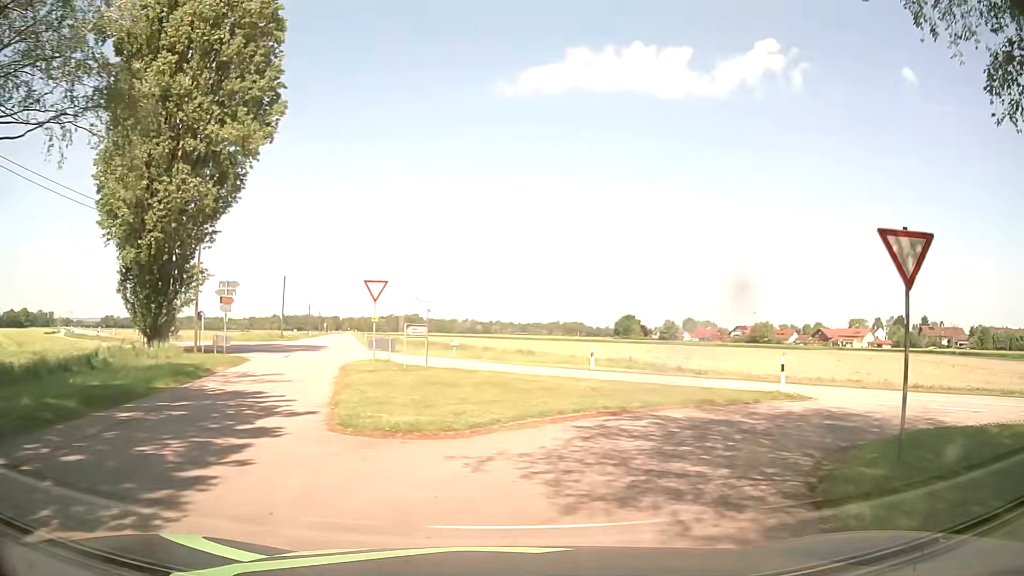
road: unclassified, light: Day
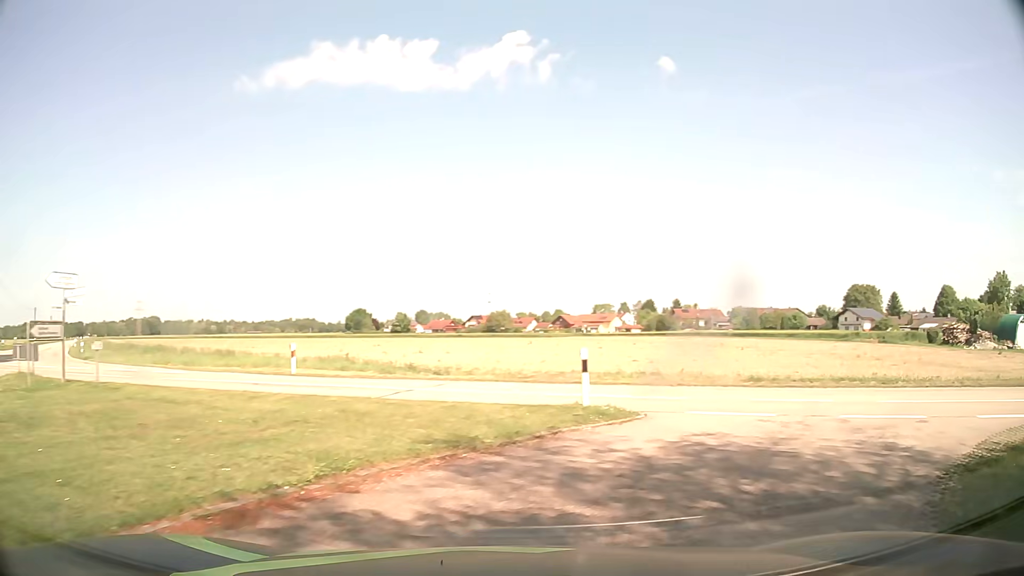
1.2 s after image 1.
(+1.4, +7.4) m; +25°
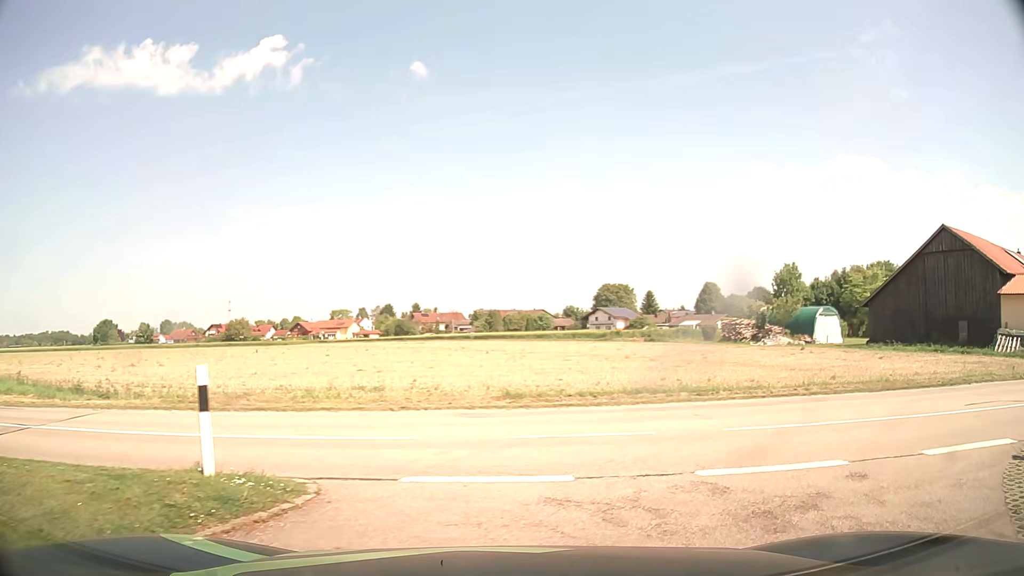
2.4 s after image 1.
(+0.9, +5.3) m; +21°
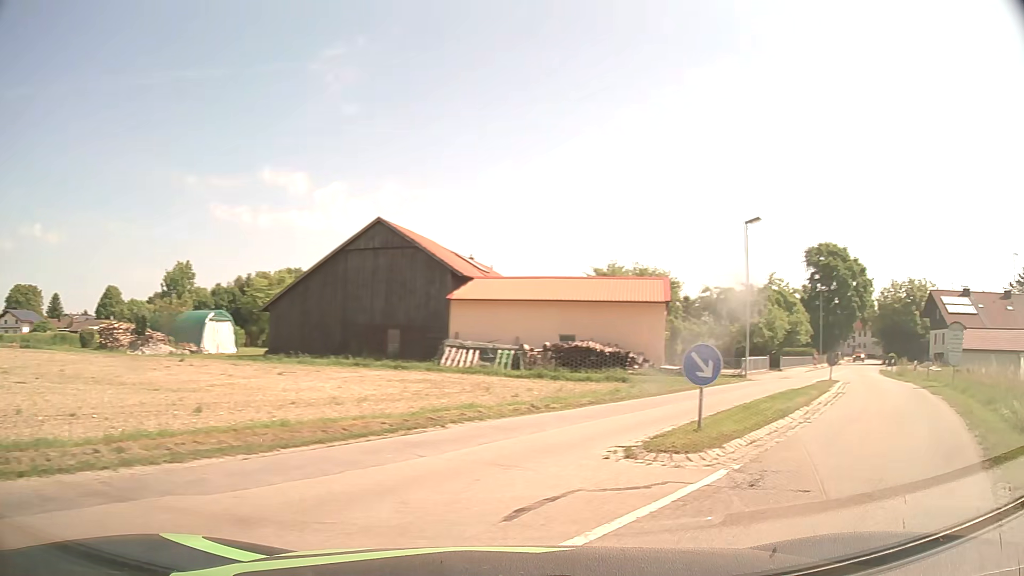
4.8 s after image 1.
(+3.2, +7.8) m; +49°
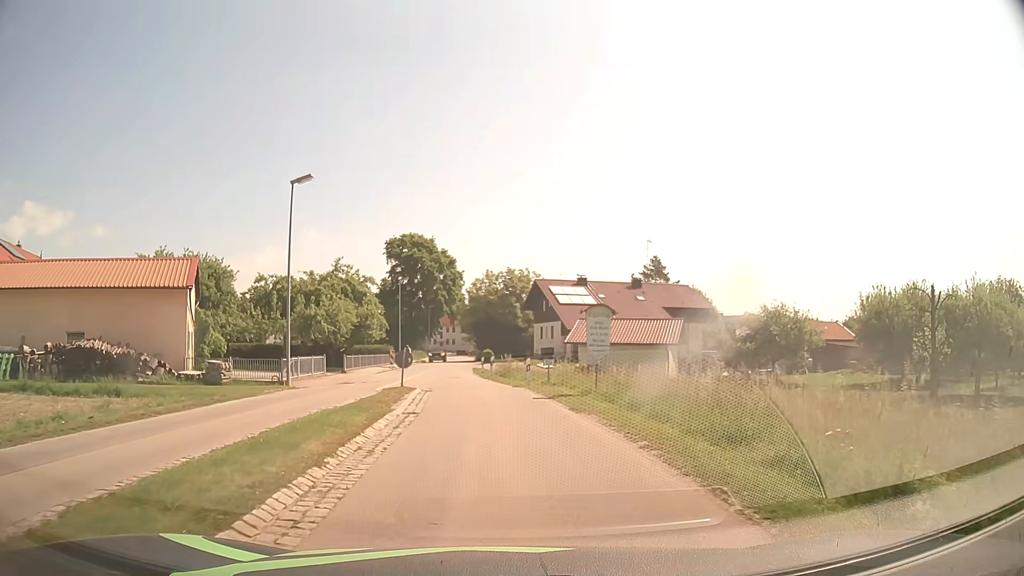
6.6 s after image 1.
(+3.7, +7.9) m; +36°
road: tertiary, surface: asphalt
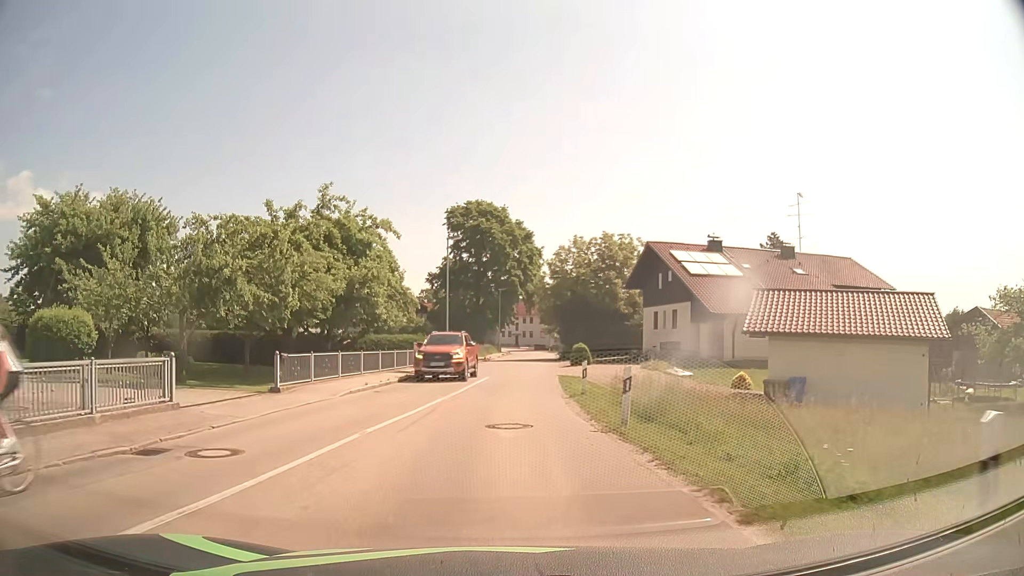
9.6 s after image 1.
(-0.8, +22.0) m; -6°
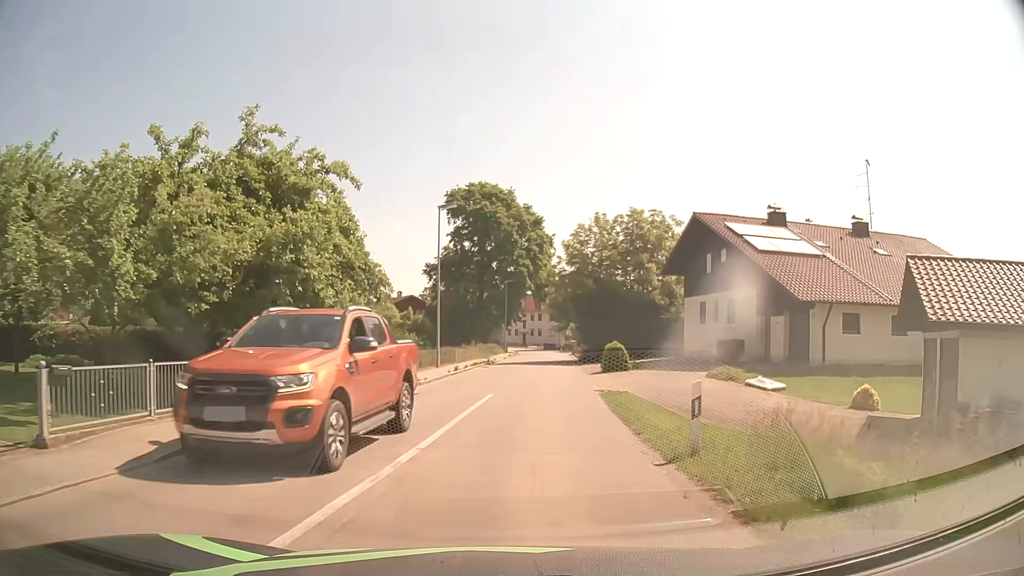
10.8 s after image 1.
(-0.2, +10.1) m; -1°
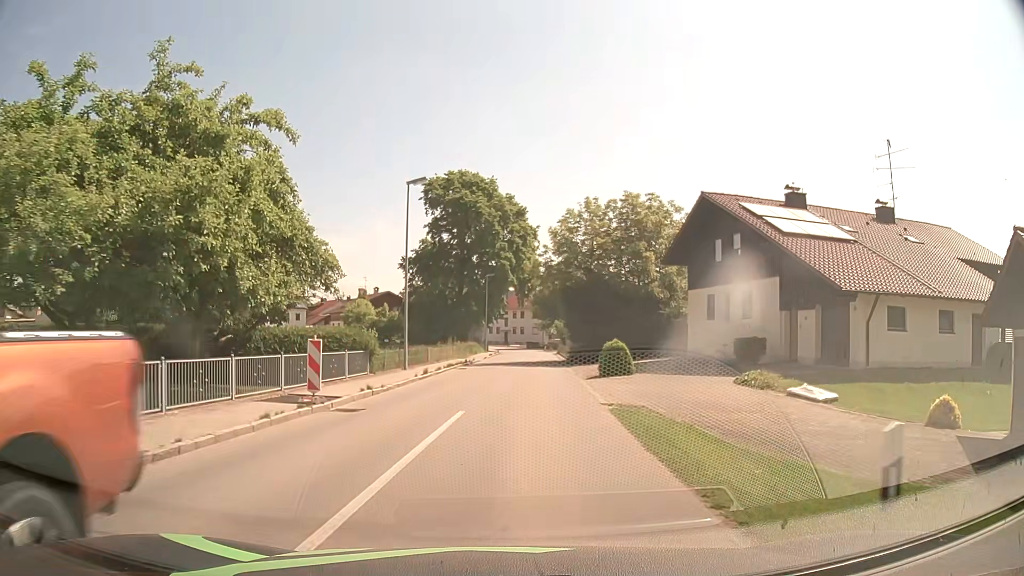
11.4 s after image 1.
(+0.1, +4.9) m; +2°
(0, +10) (0, +20) (+1, +30) (+1, +40) (+2, +50) (+2, +60) (+3, +70) (+3, +80) (+2, +90) (+1, +100) m
